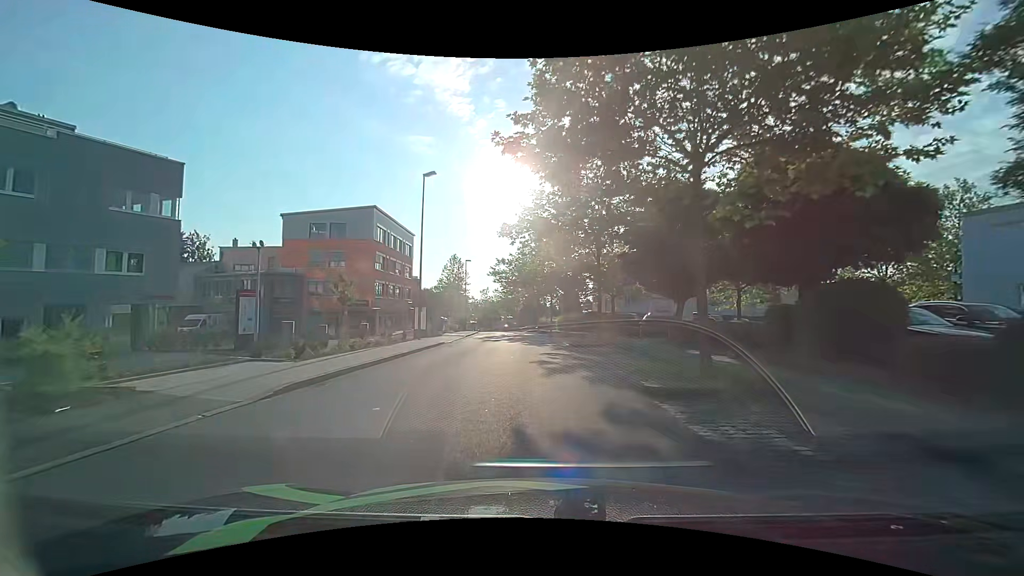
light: Day
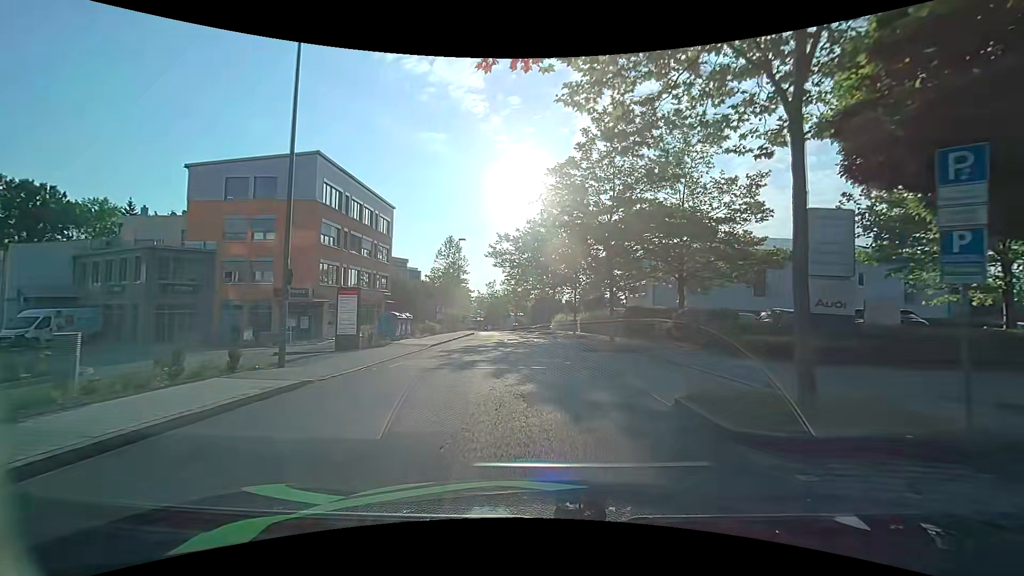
(-0.3, +17.2) m; -1°
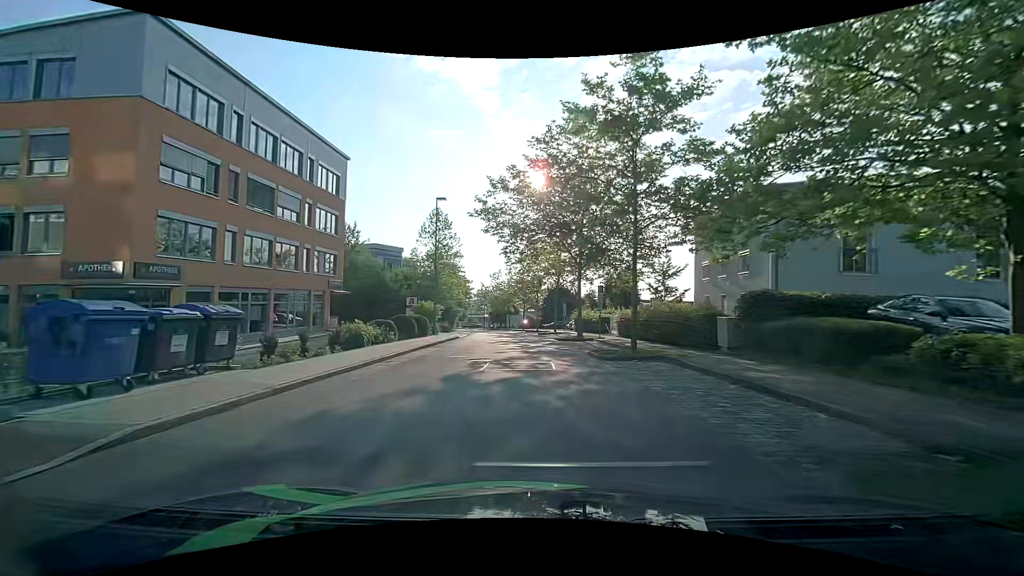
(-0.3, +18.0) m; -1°
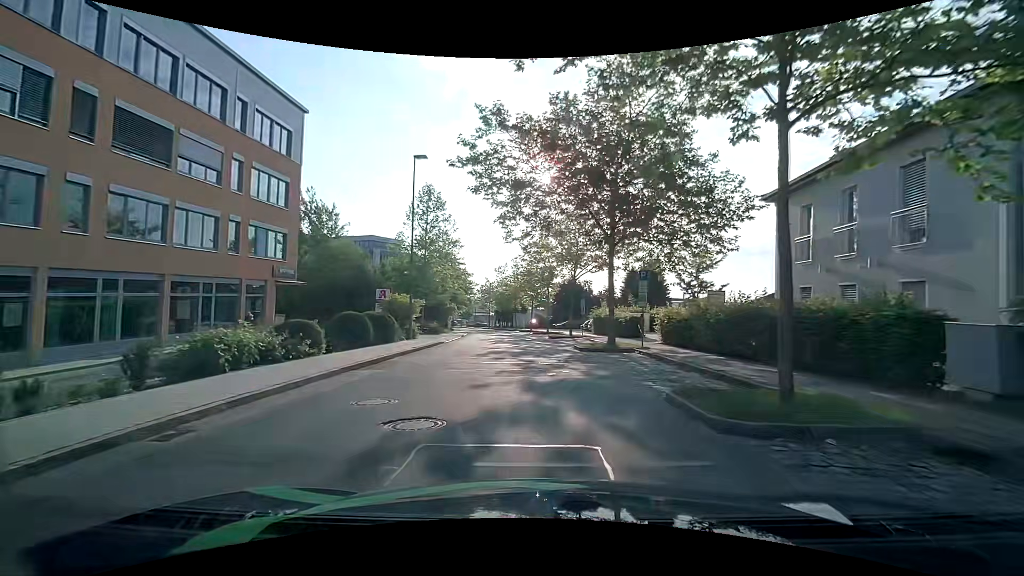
(-0.3, +9.6) m; -1°
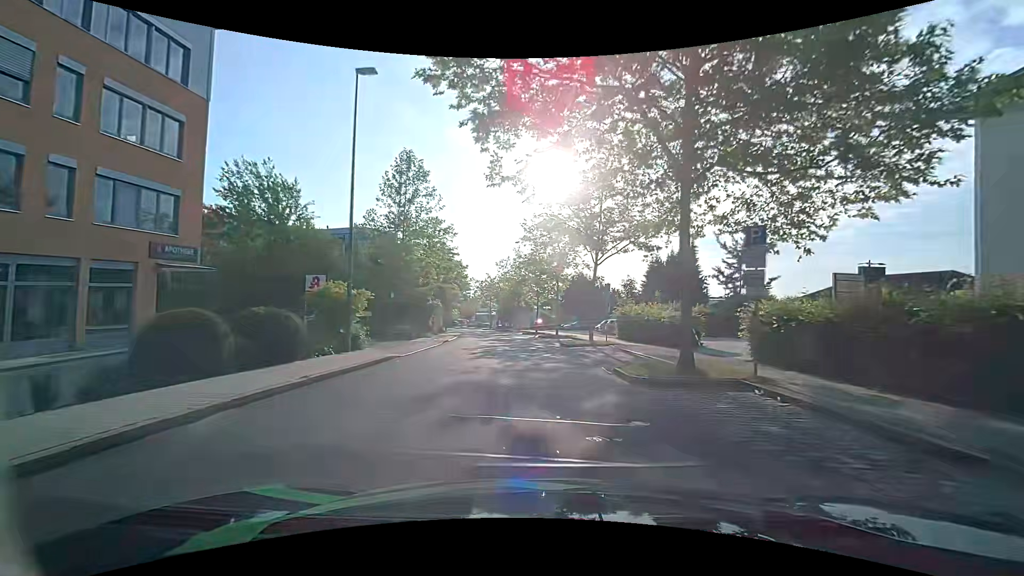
(-0.1, +9.9) m; -1°
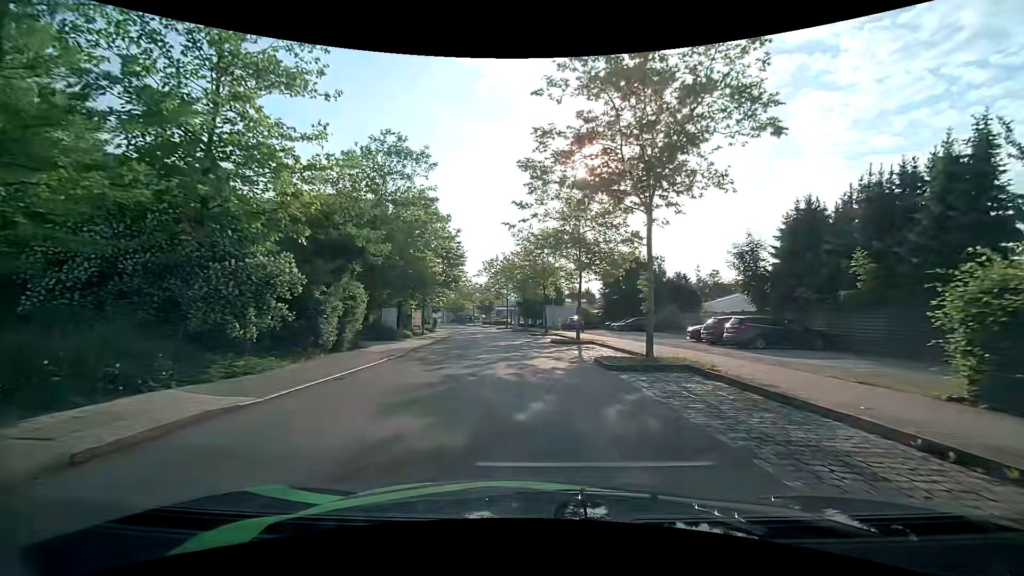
(-0.5, +25.1) m; -2°
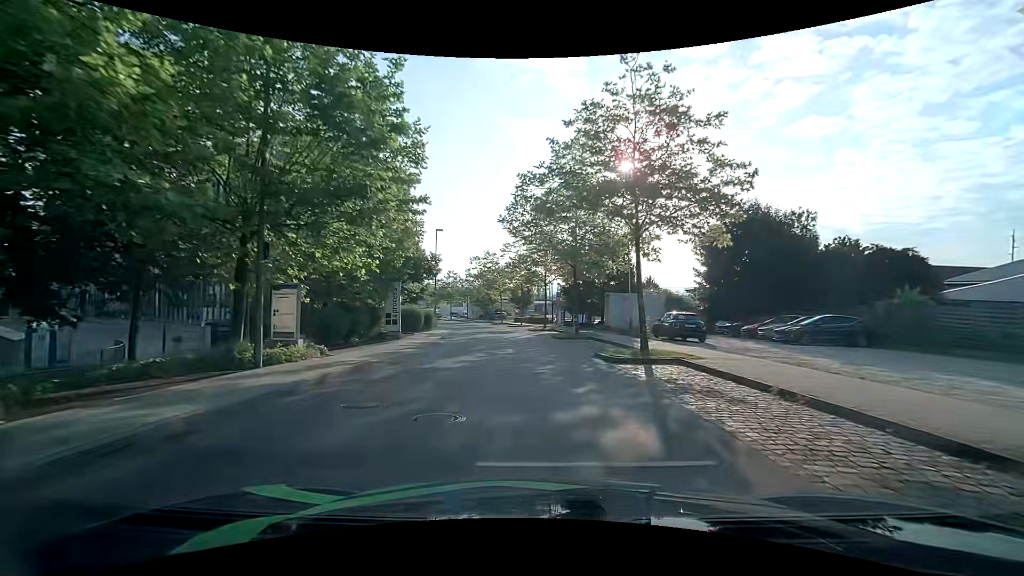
(-1.3, +26.2) m; -6°
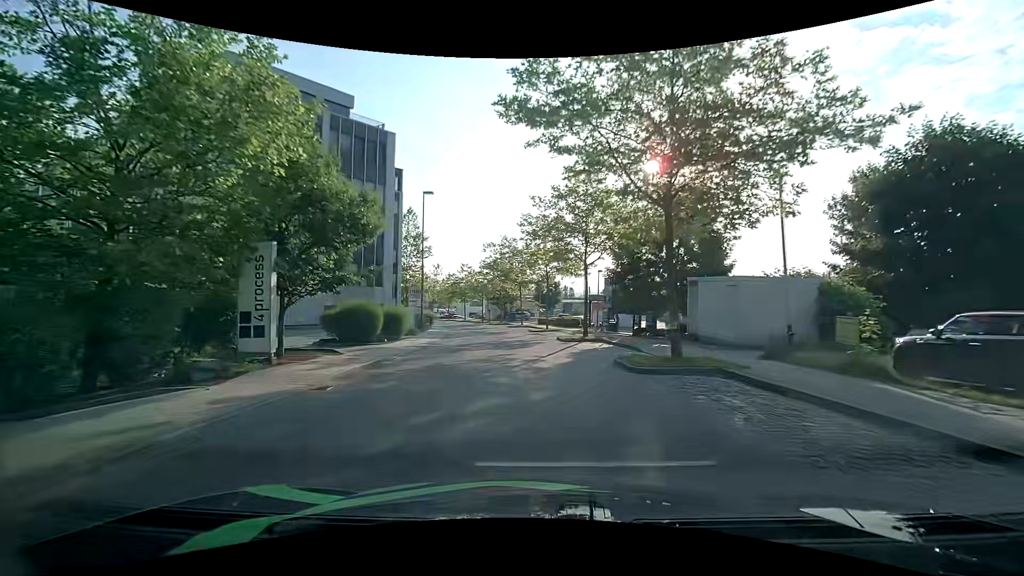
(-0.4, +16.5) m; -3°
